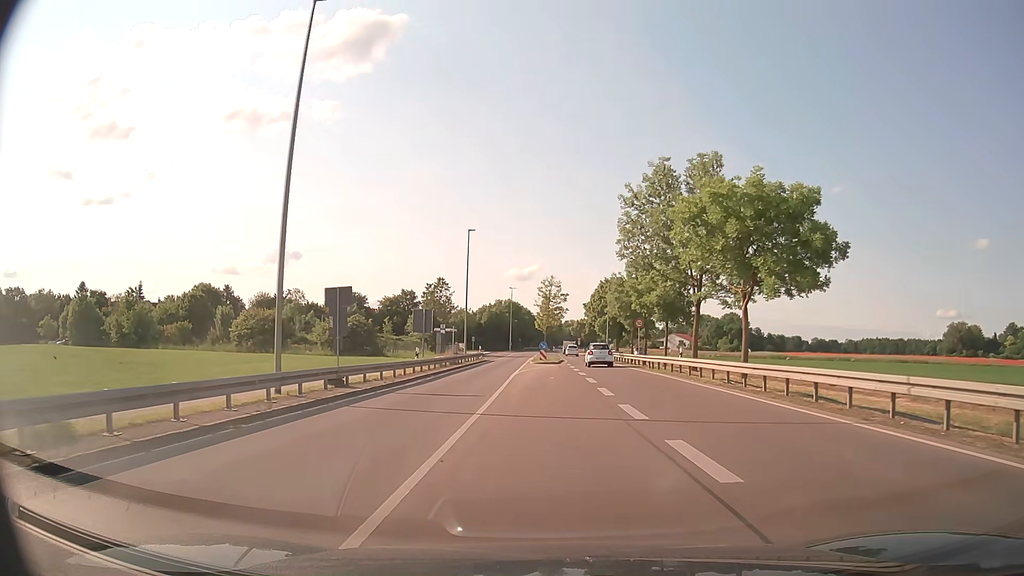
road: secondary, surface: asphalt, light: Day
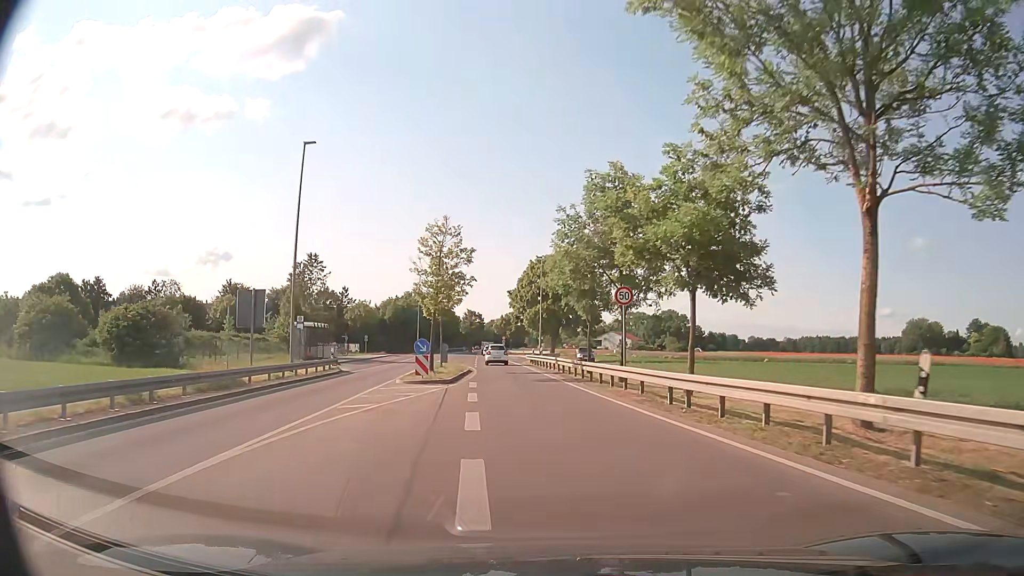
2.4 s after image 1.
(+1.6, +25.9) m; +6°
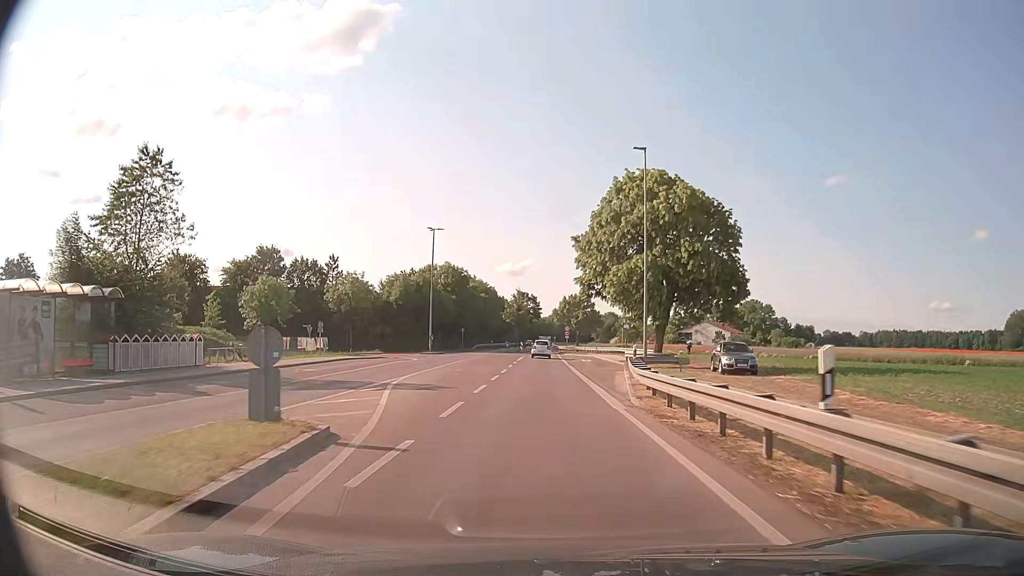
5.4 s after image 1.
(-2.0, +38.7) m; -5°
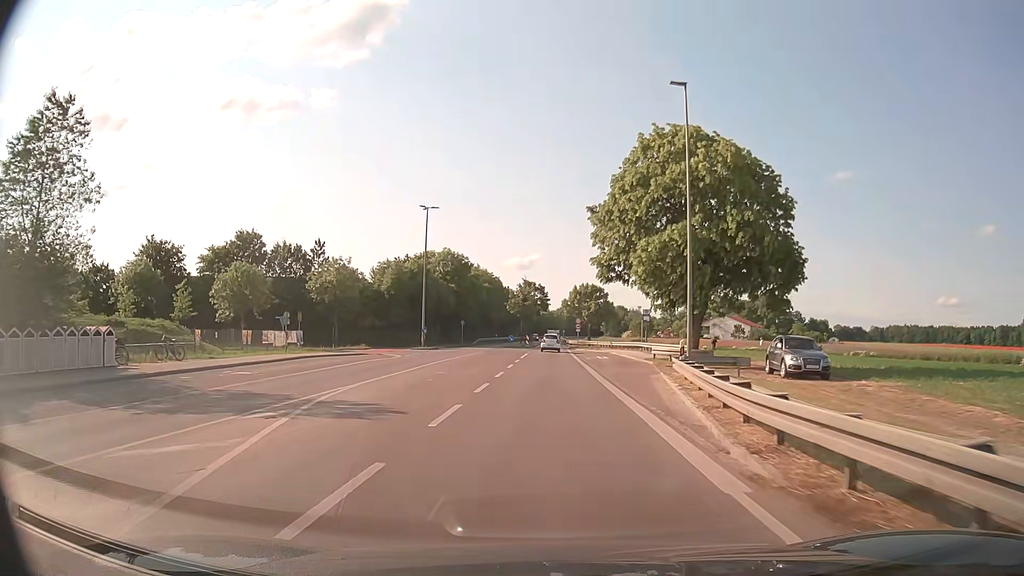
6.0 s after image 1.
(-0.1, +8.2) m; -1°
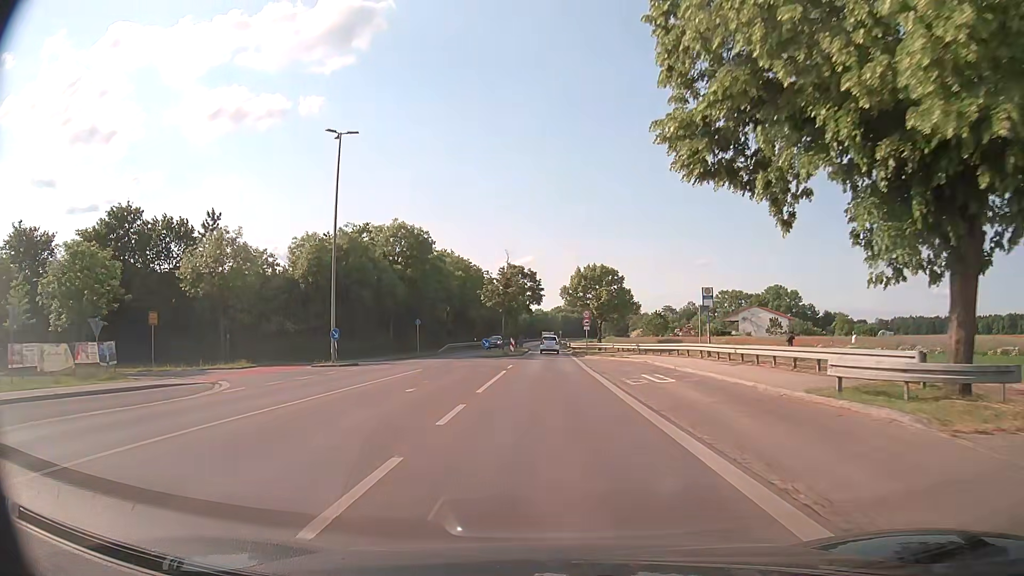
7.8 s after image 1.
(0.0, +23.7) m; +1°
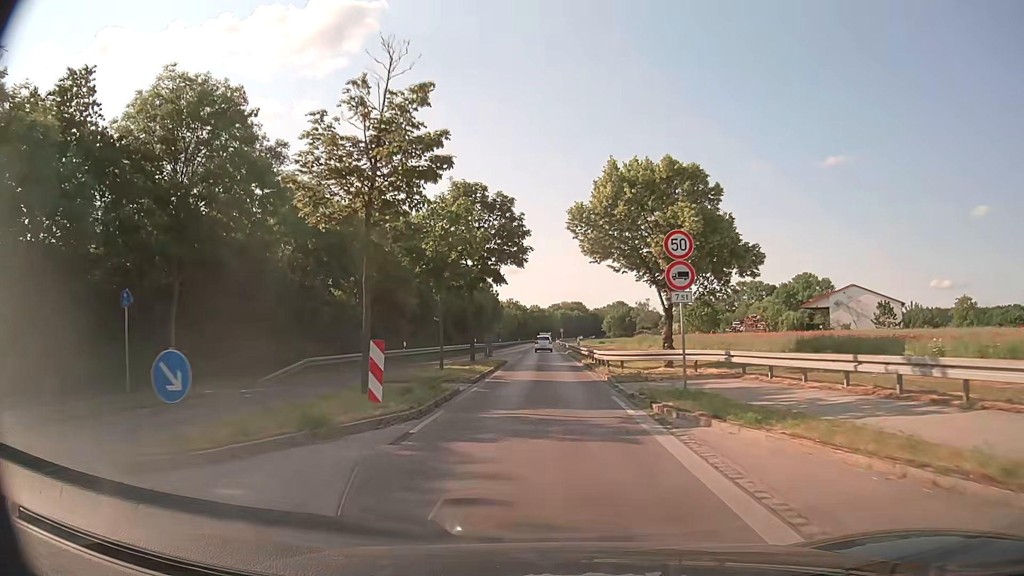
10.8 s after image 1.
(+0.2, +37.4) m; 0°
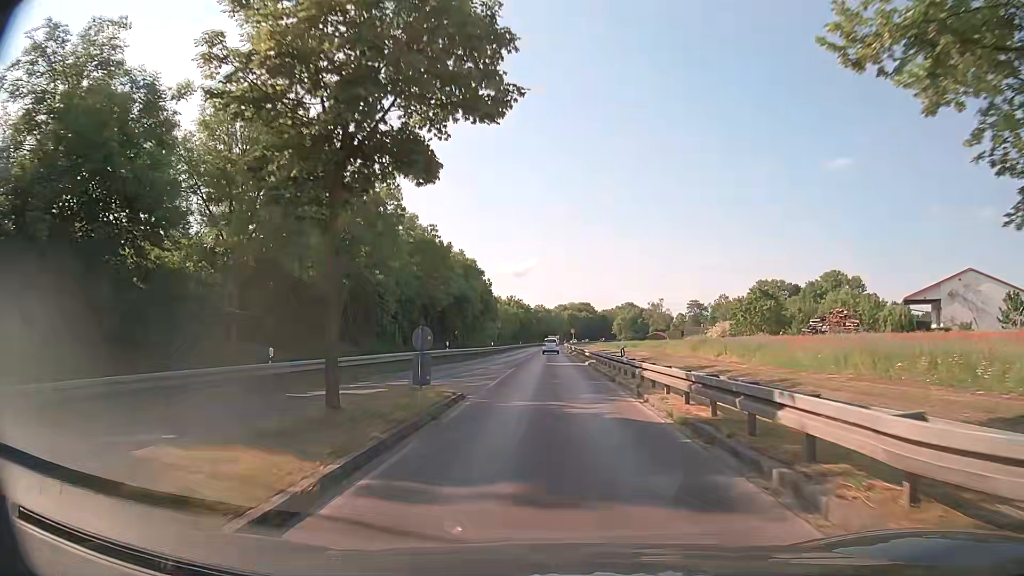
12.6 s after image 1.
(-0.1, +21.7) m; -1°
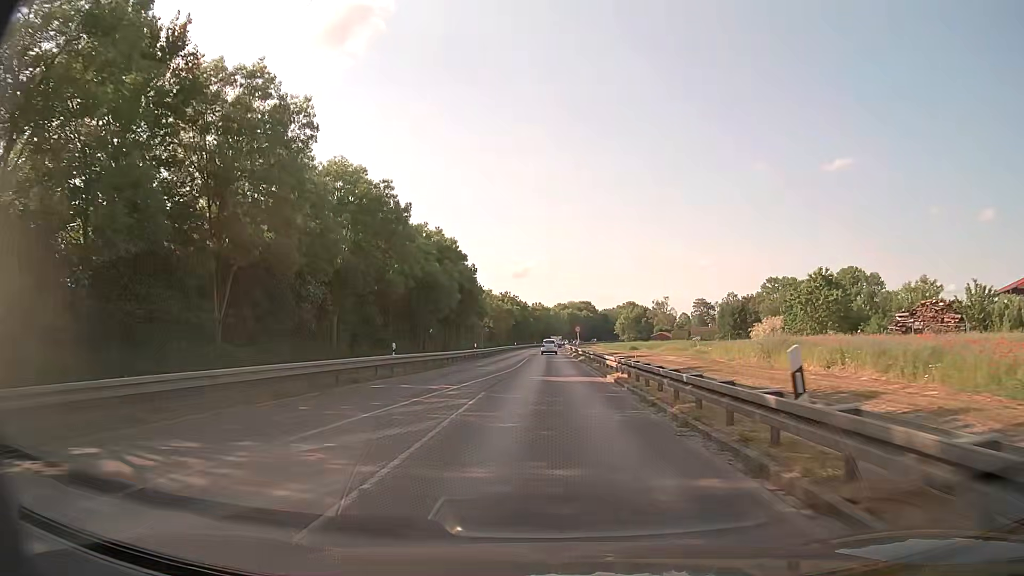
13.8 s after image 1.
(+0.1, +15.0) m; +1°
(0, +10) (0, +20) (0, +30) (0, +40) (0, +50) (0, +60) (0, +70) (0, +80) (0, +90) (0, +100) m
